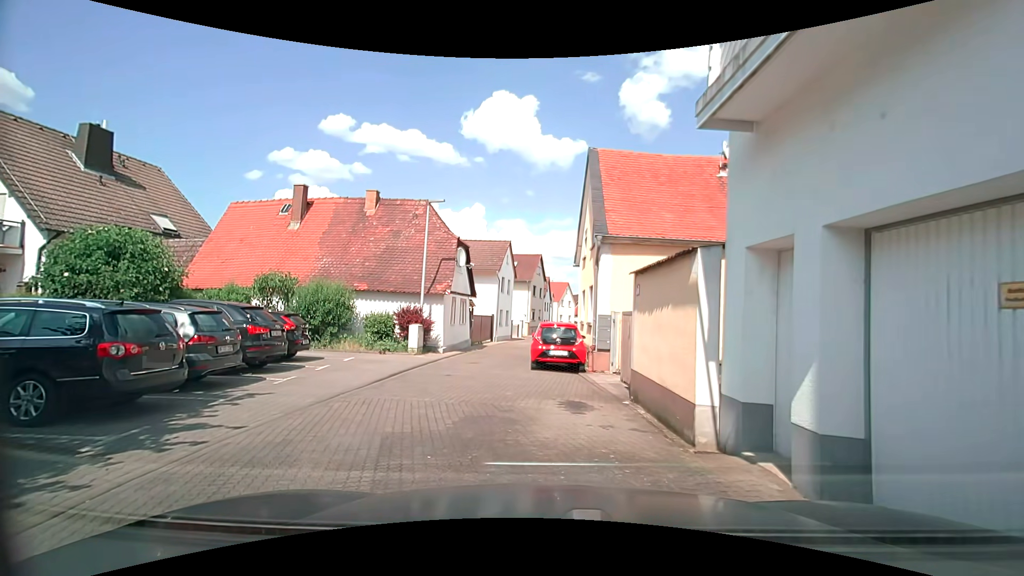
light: Day
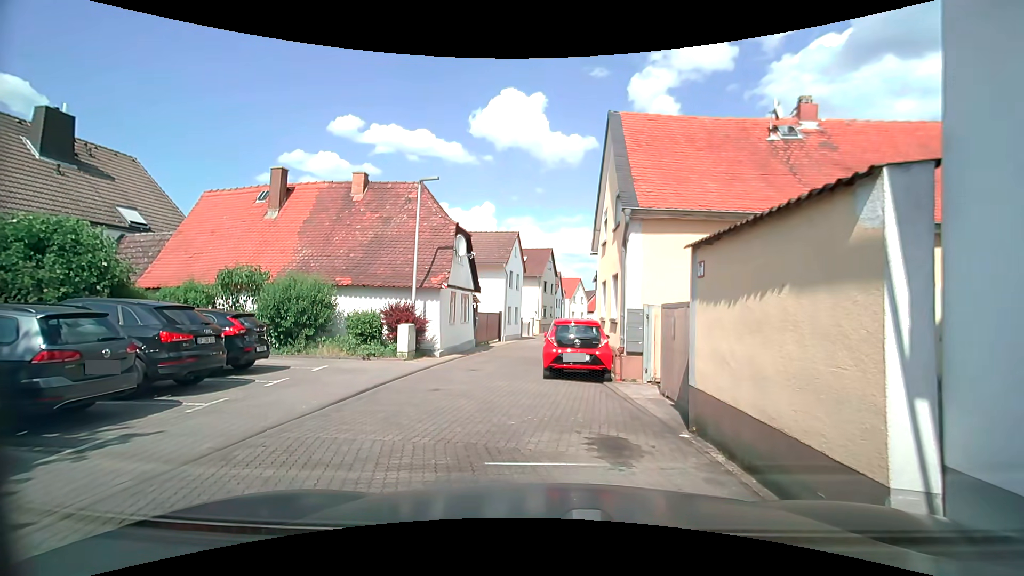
(0.0, +2.9) m; 0°
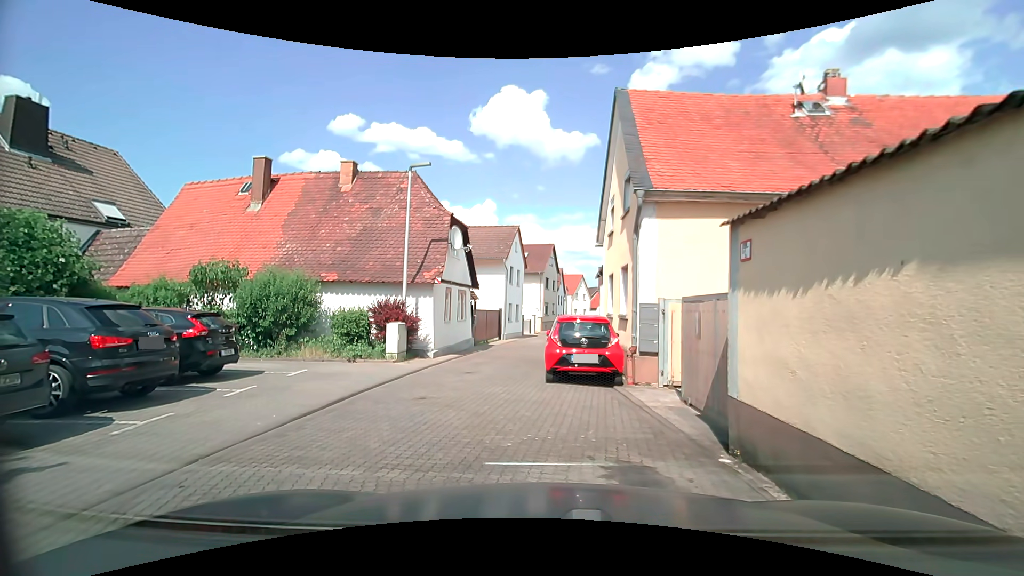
(0.0, +1.3) m; 0°
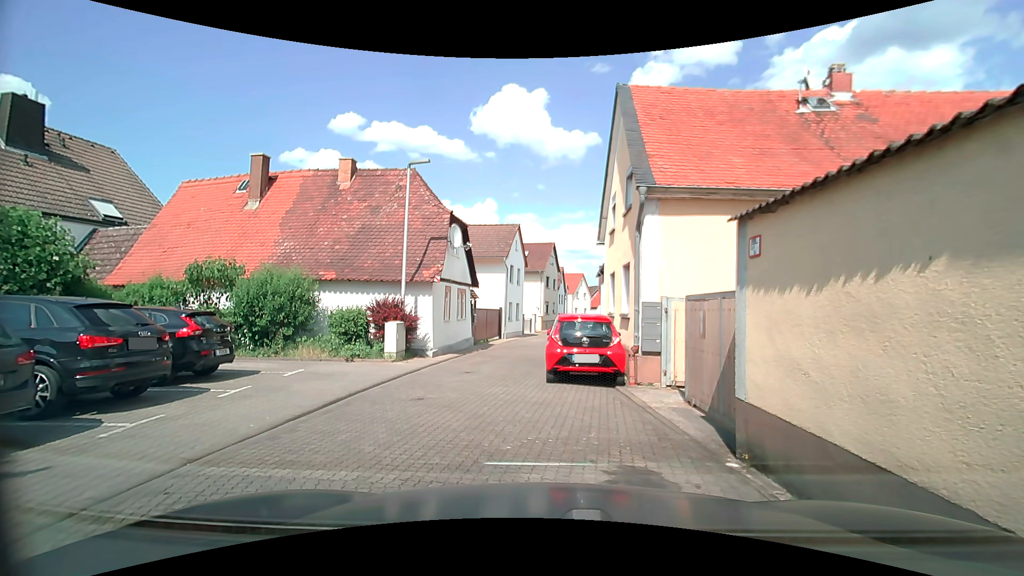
(0.0, +0.3) m; 0°
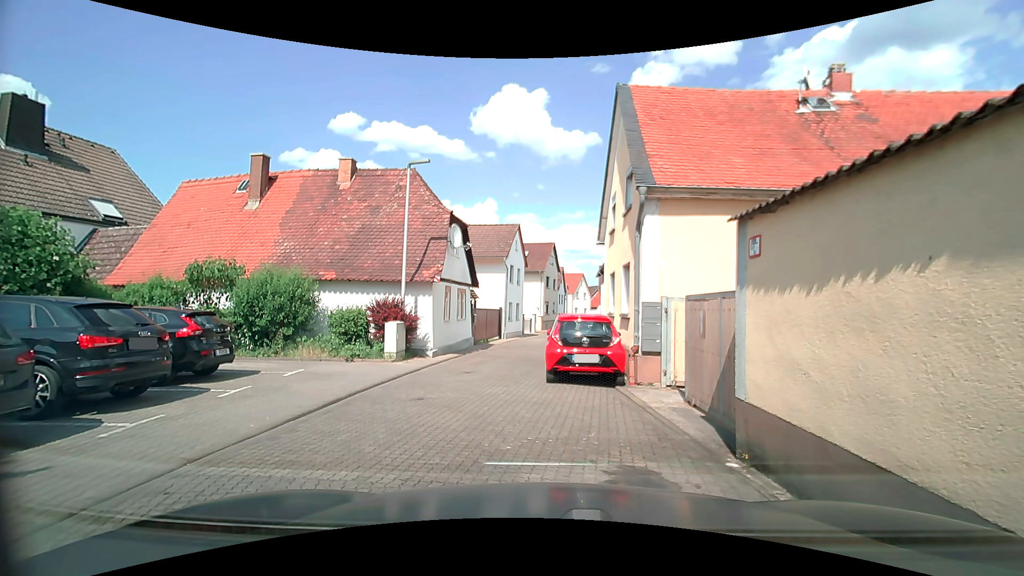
(0.0, 0.0) m; 0°
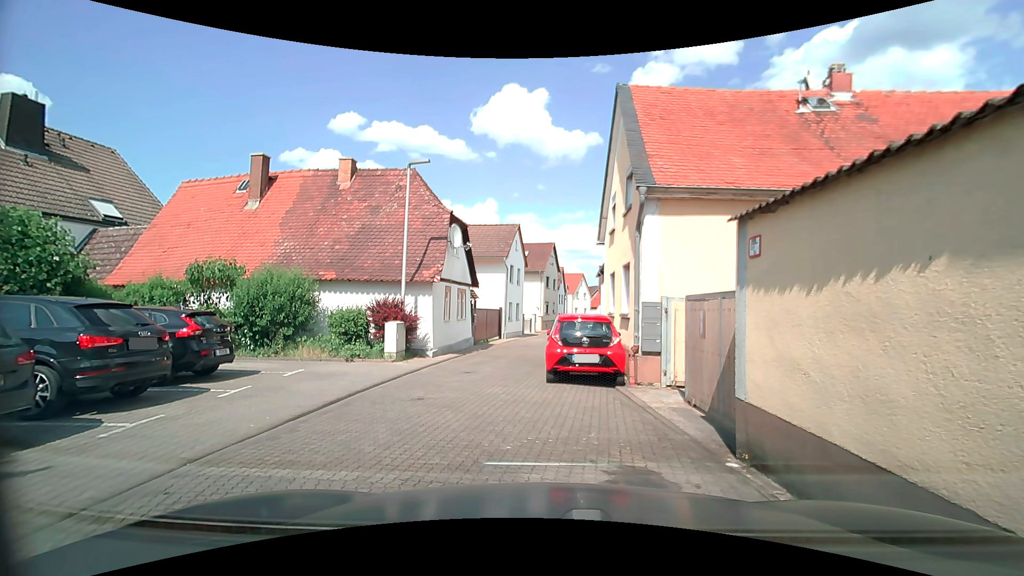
(0.0, 0.0) m; 0°
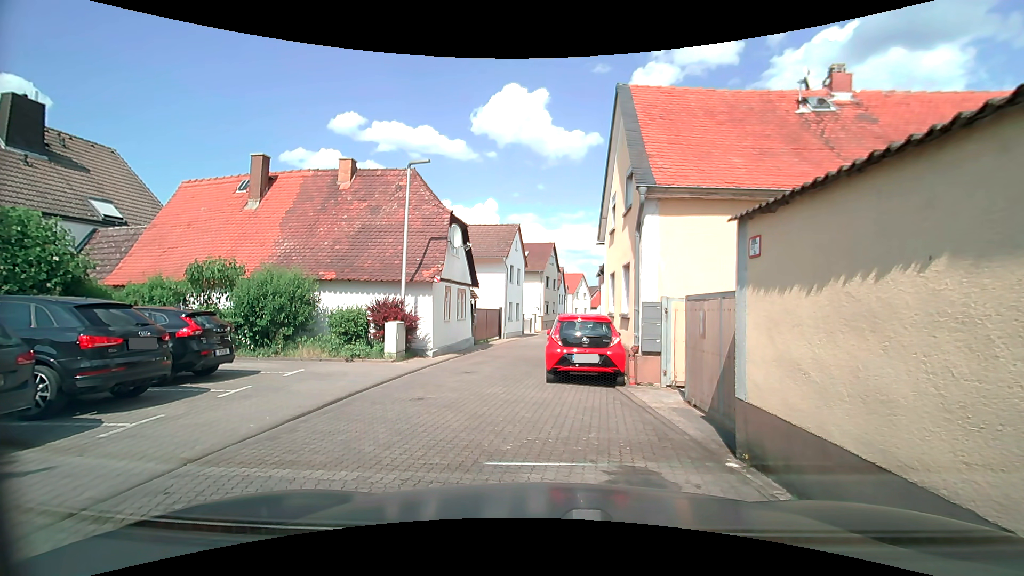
(0.0, 0.0) m; 0°
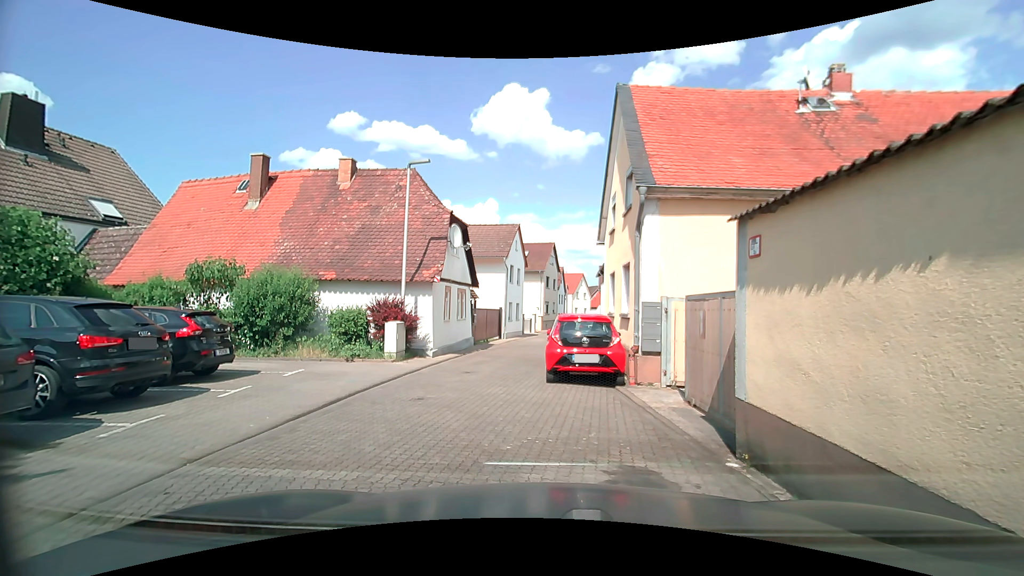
(0.0, 0.0) m; 0°
